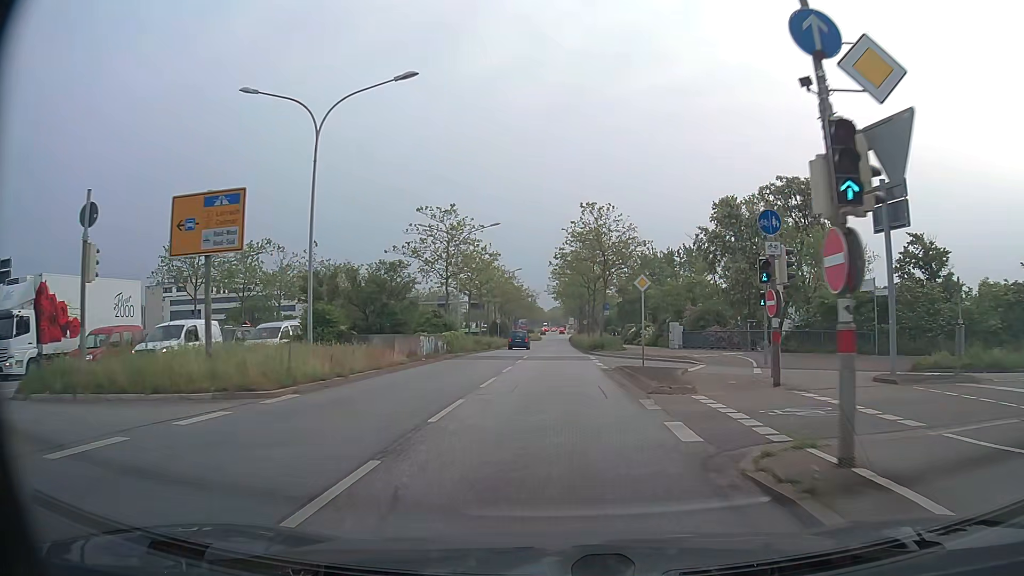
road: primary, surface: asphalt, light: Day
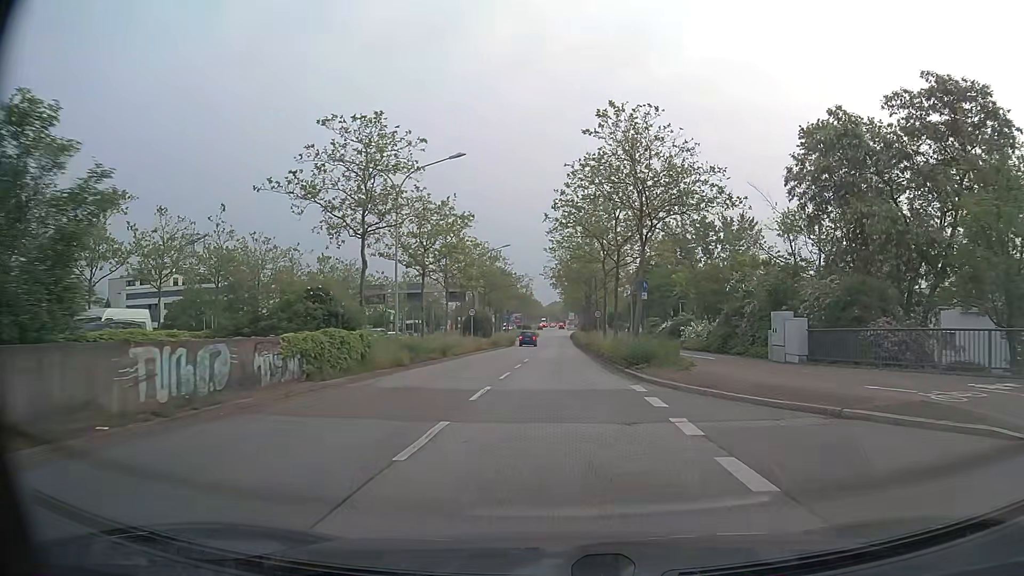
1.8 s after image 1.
(-0.1, +21.0) m; 0°
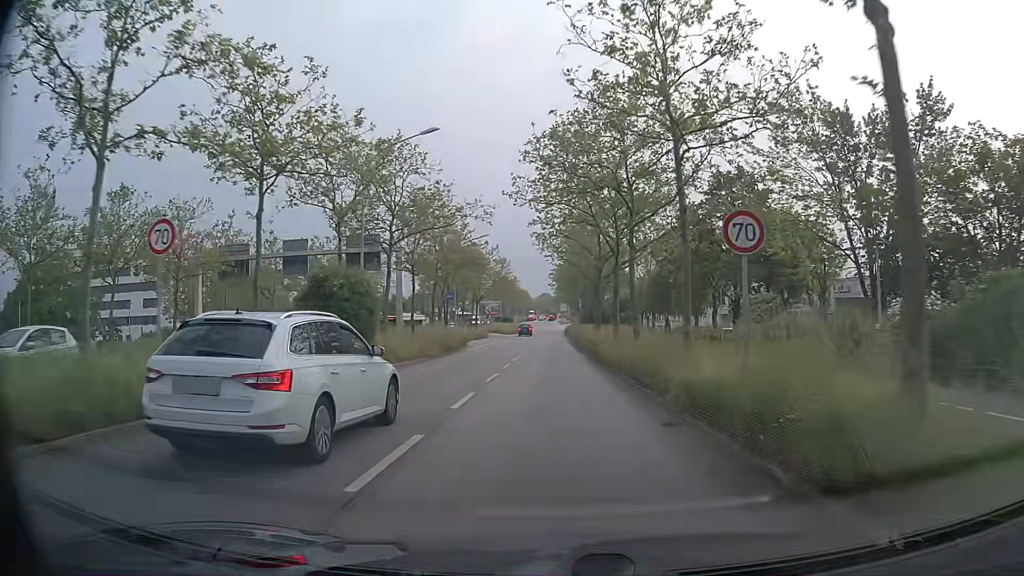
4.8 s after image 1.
(+0.1, +37.2) m; +1°
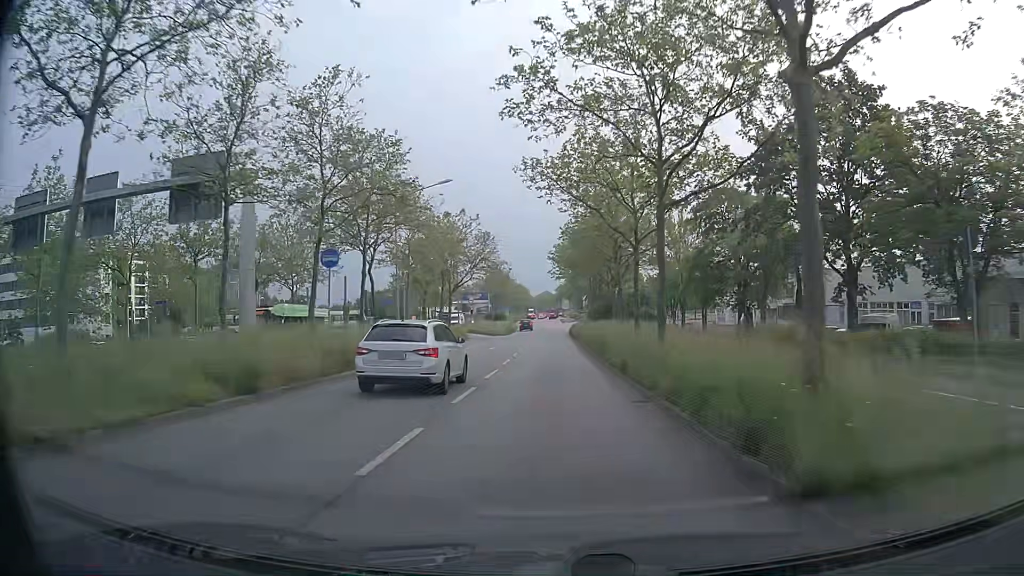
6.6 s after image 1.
(0.0, +23.3) m; 0°
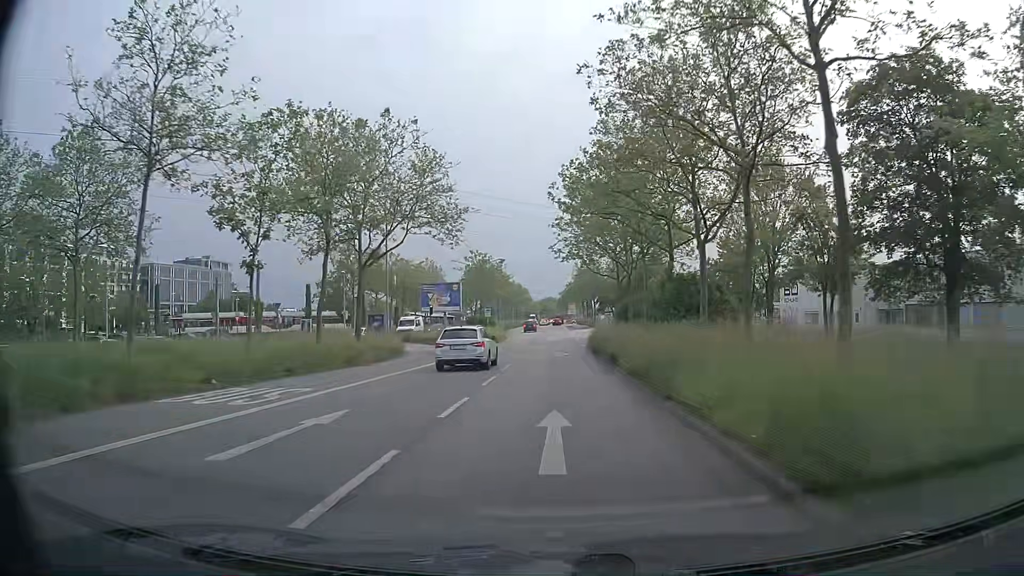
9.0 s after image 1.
(-0.2, +31.7) m; -1°
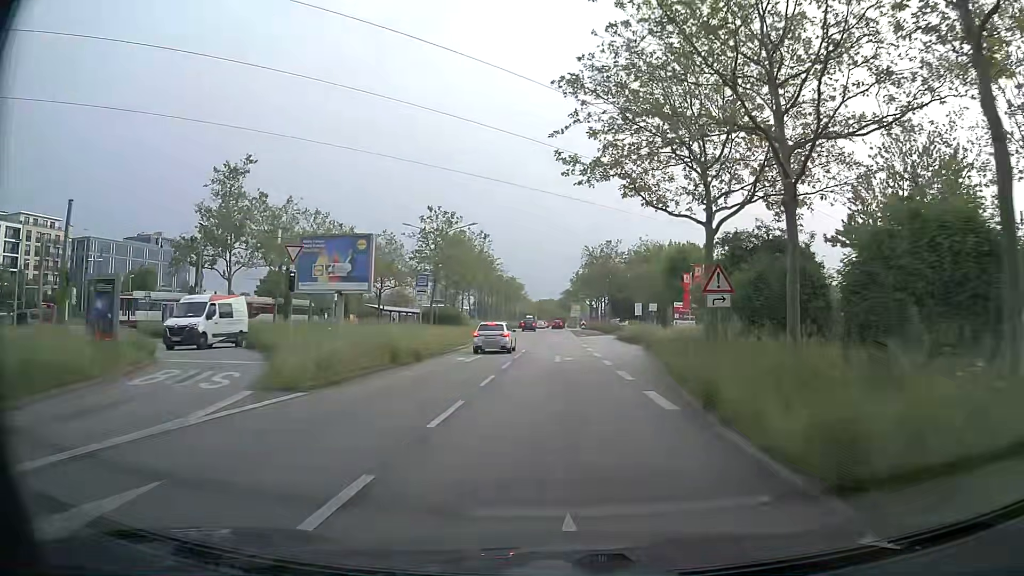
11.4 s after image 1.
(+0.1, +31.2) m; 0°
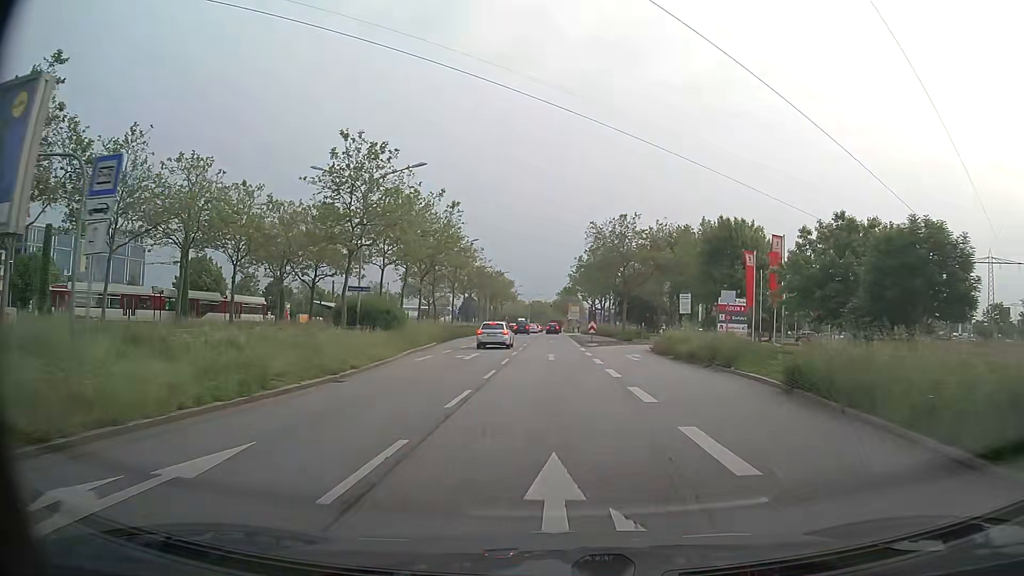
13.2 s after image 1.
(+0.2, +22.7) m; +1°
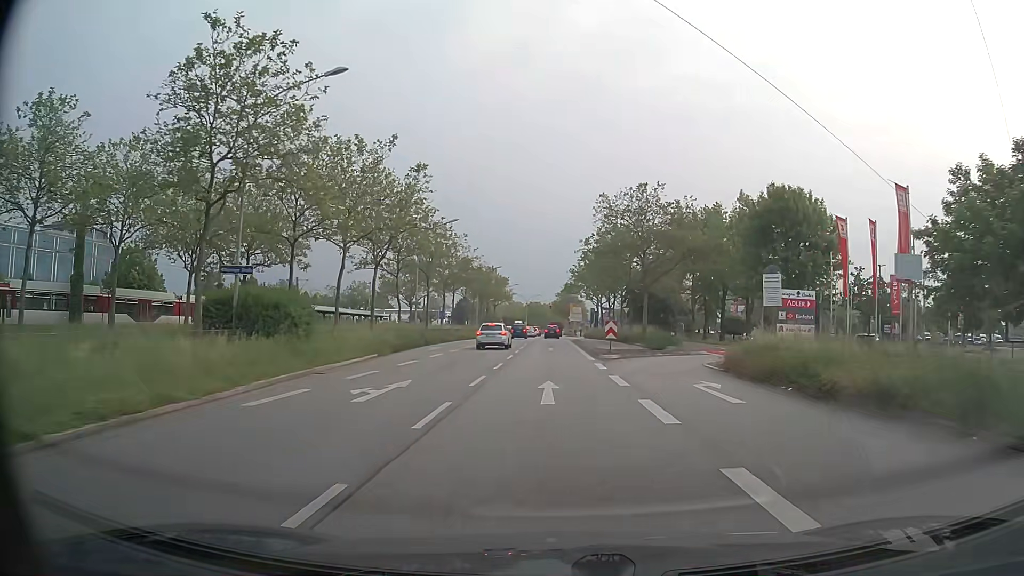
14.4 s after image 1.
(0.0, +14.7) m; 0°
(0, +10) (0, +20) (0, +30) (0, +40) (0, +50) (0, +60) (0, +70) (0, +80) (0, +90) (0, +100) m
